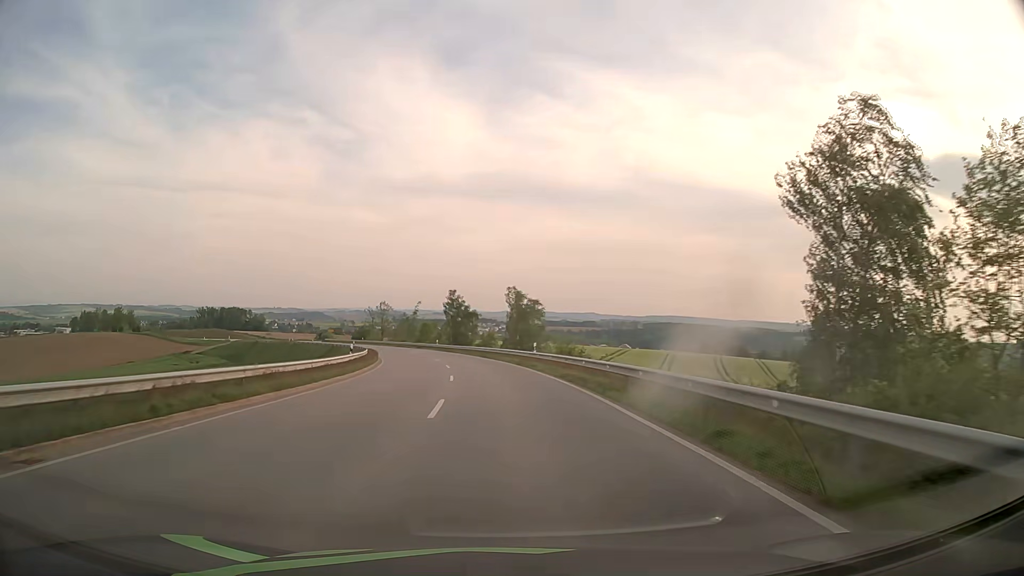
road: secondary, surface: asphalt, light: Day
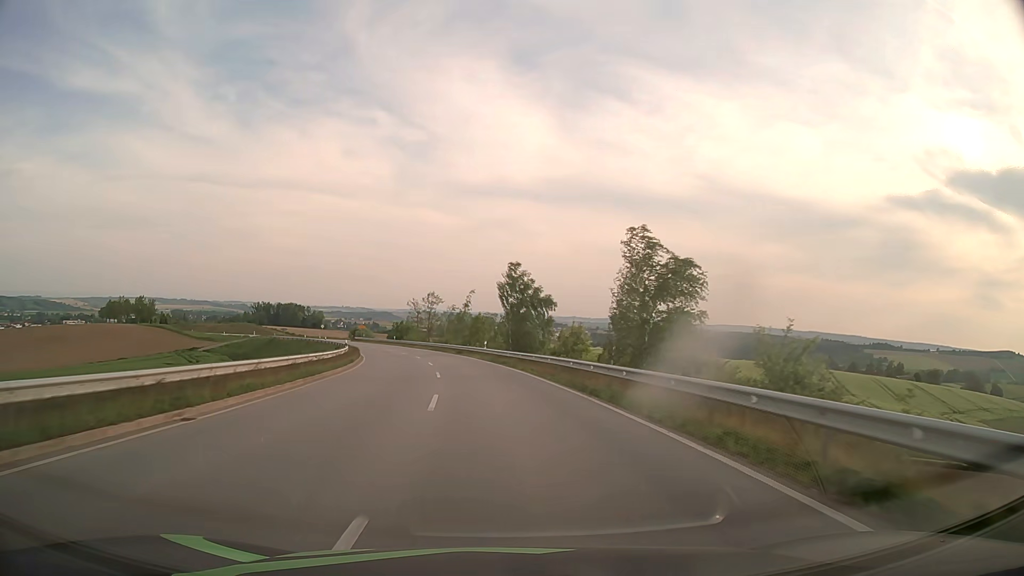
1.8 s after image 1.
(-1.7, +34.9) m; -6°
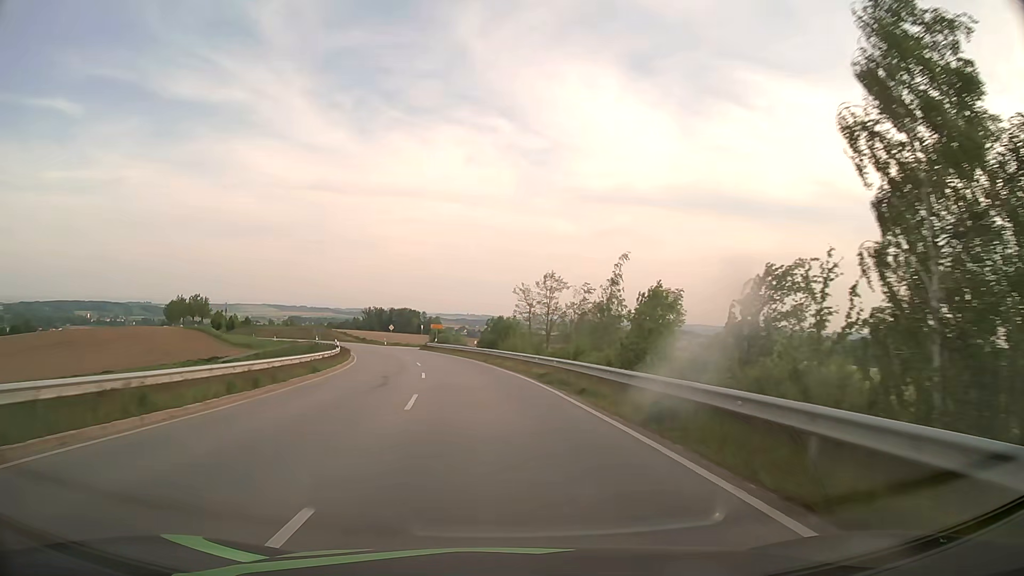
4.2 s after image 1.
(-4.3, +47.8) m; -11°
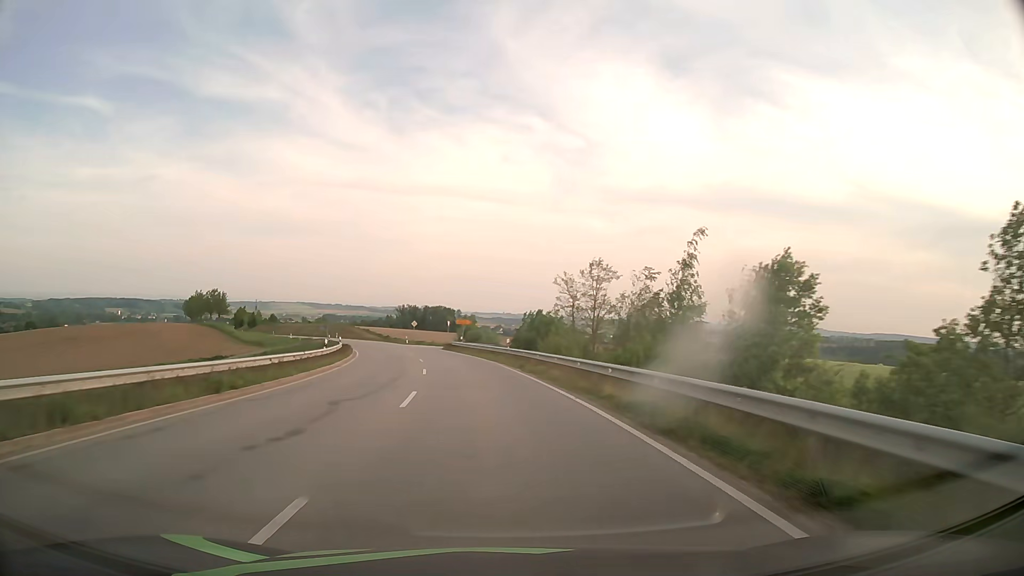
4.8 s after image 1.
(-0.3, +12.2) m; -3°
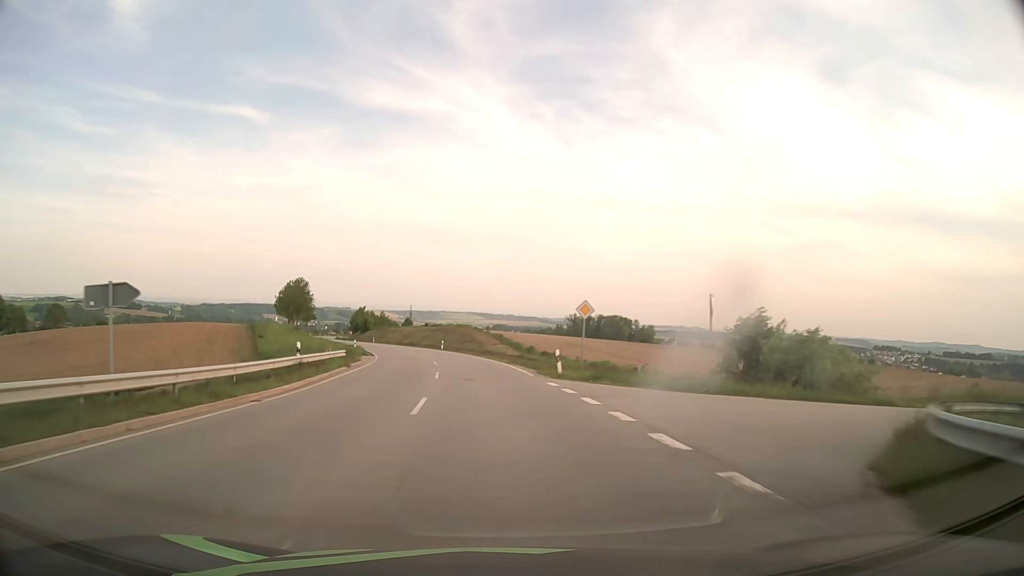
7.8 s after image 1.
(-7.8, +60.5) m; -15°
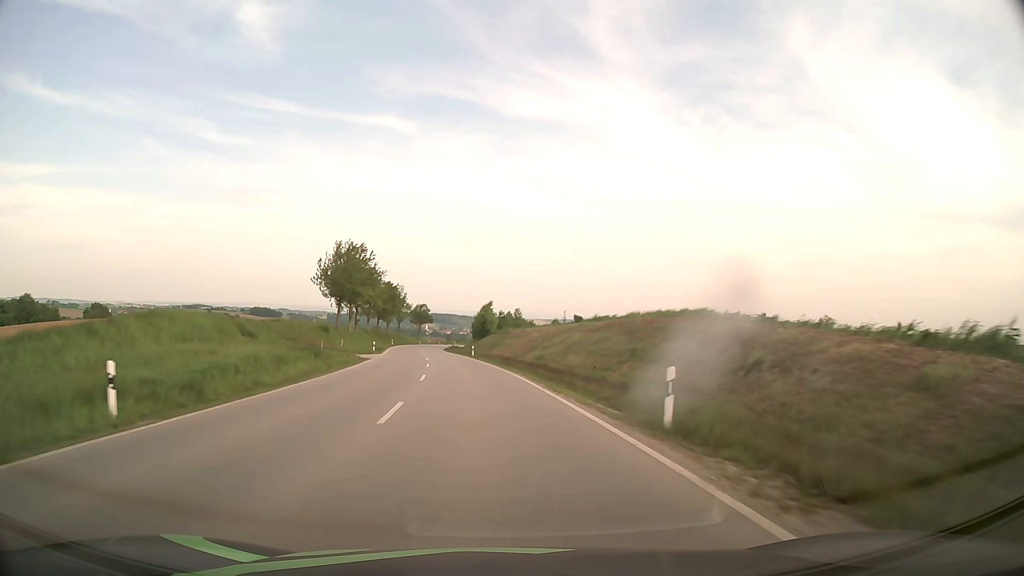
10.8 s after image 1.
(-6.7, +61.2) m; -13°
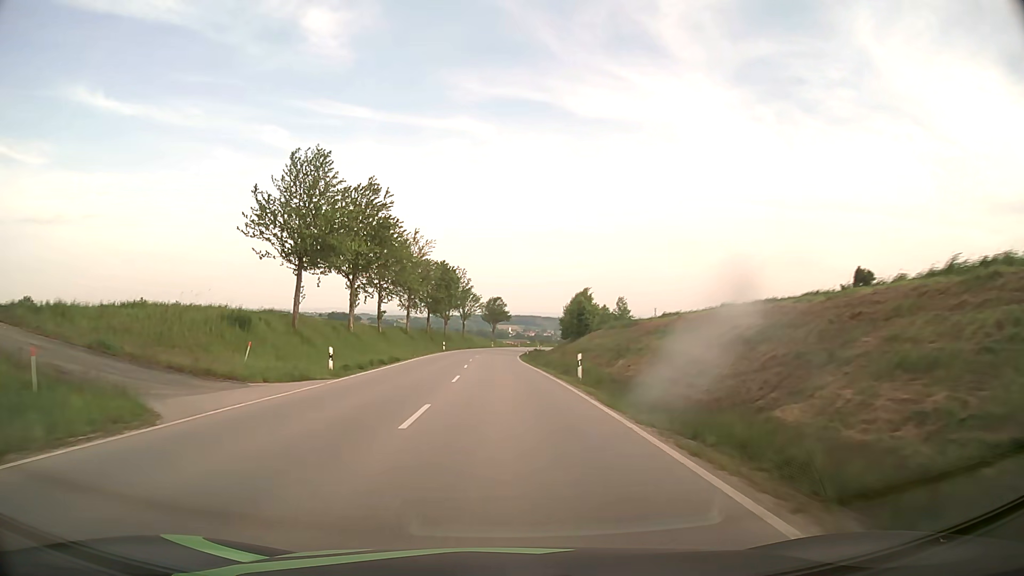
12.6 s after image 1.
(-2.6, +37.1) m; -7°
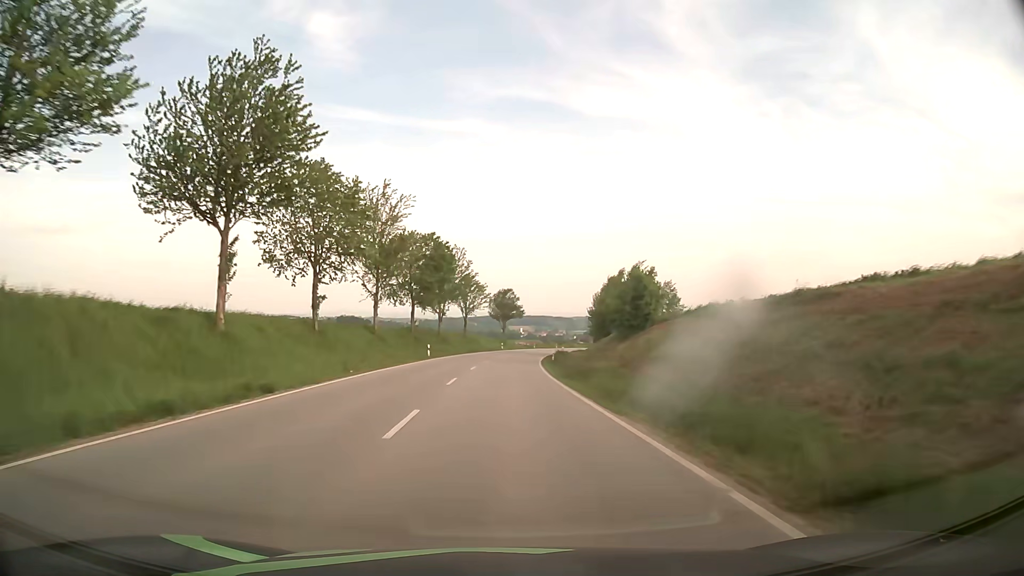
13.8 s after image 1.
(-0.3, +24.9) m; -1°
(0, +10) (0, +20) (0, +30) (0, +40) (+1, +50) (+1, +60) (+2, +70) (+3, +80) (+4, +90) (+5, +100) m
